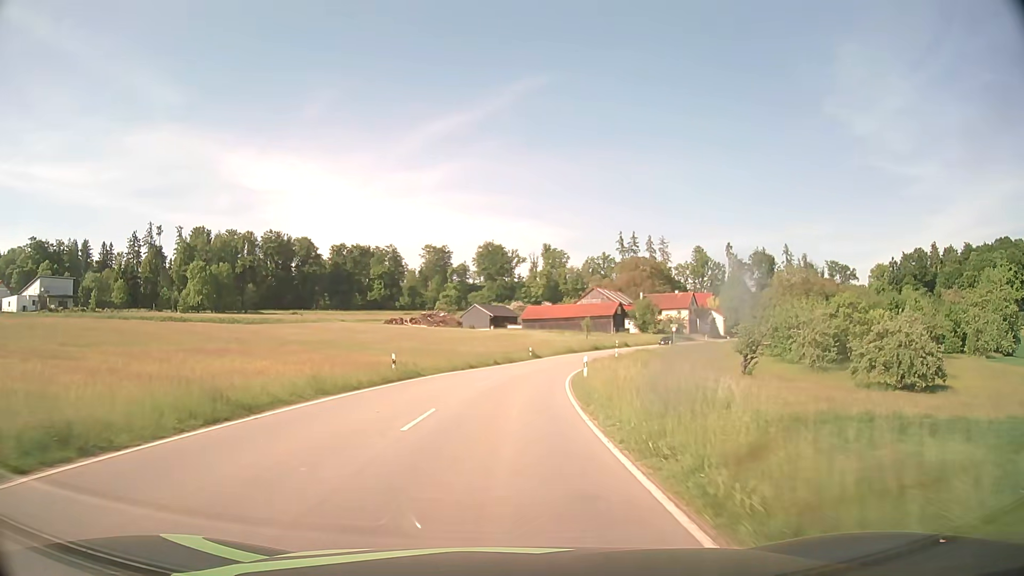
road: tertiary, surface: asphalt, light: Day
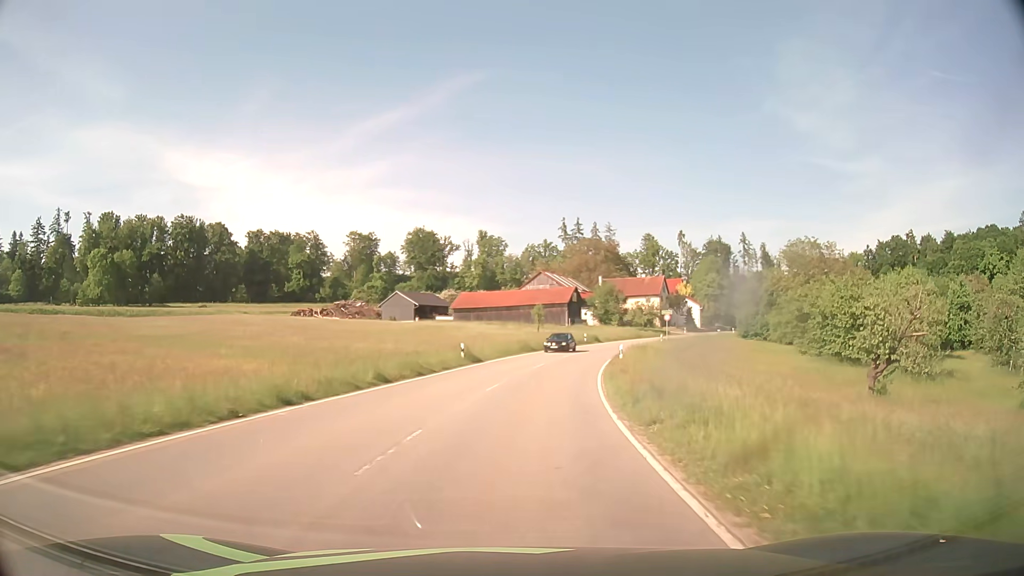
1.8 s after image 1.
(+1.0, +28.2) m; +6°
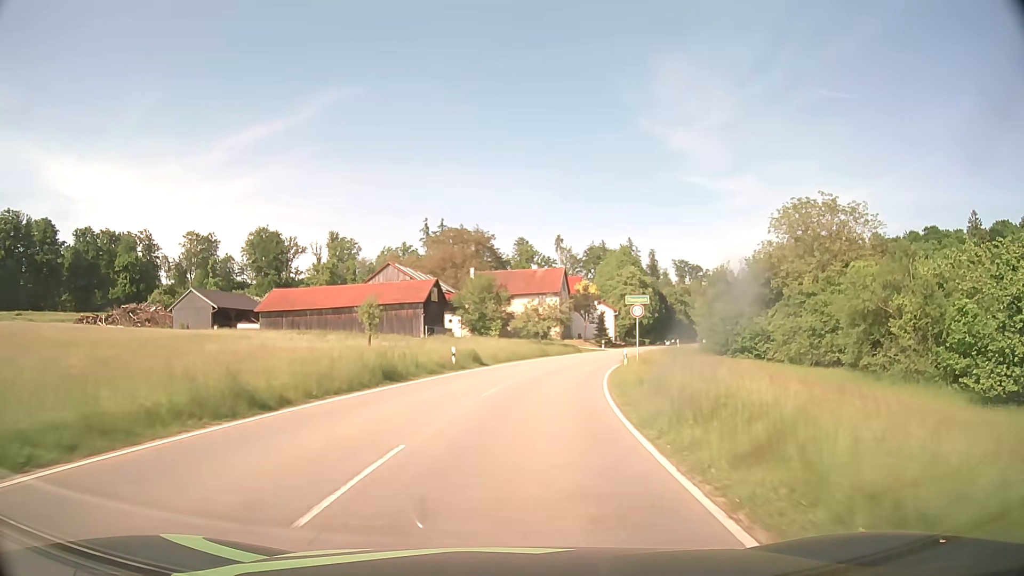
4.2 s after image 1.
(+3.8, +37.3) m; +12°
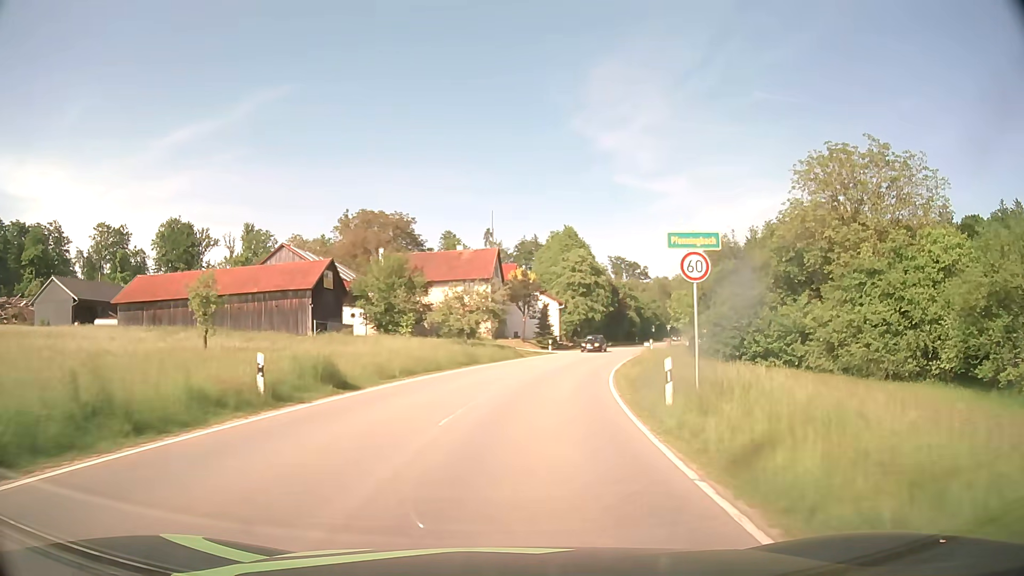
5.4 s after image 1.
(+0.9, +18.0) m; +6°
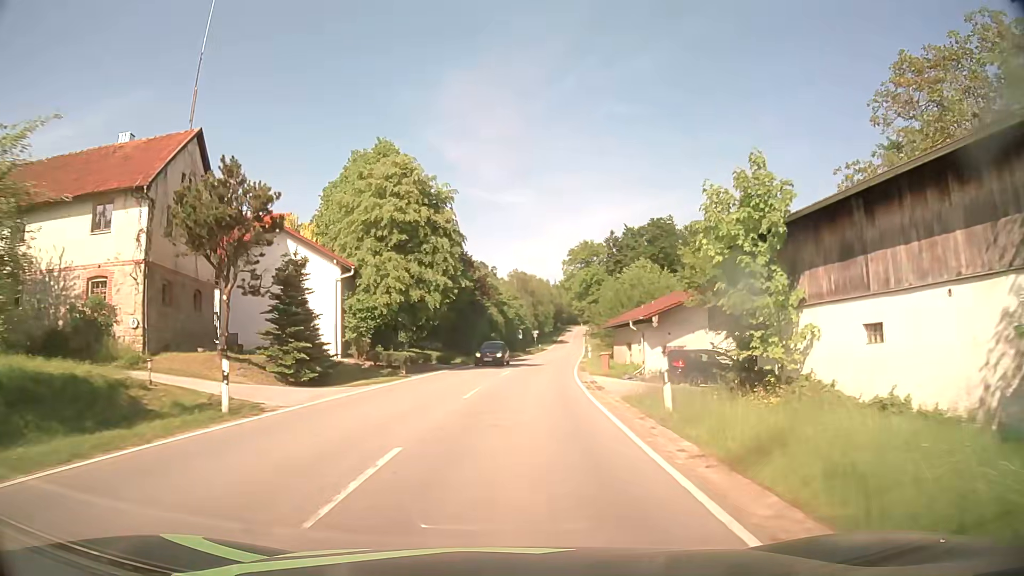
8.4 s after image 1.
(+5.6, +41.1) m; +13°
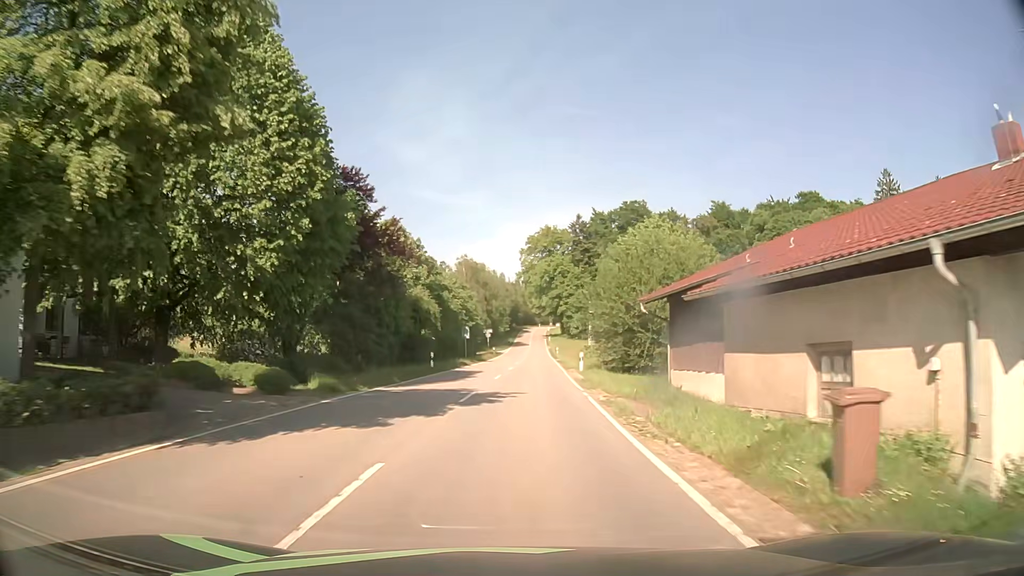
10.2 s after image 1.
(+1.0, +24.9) m; +5°
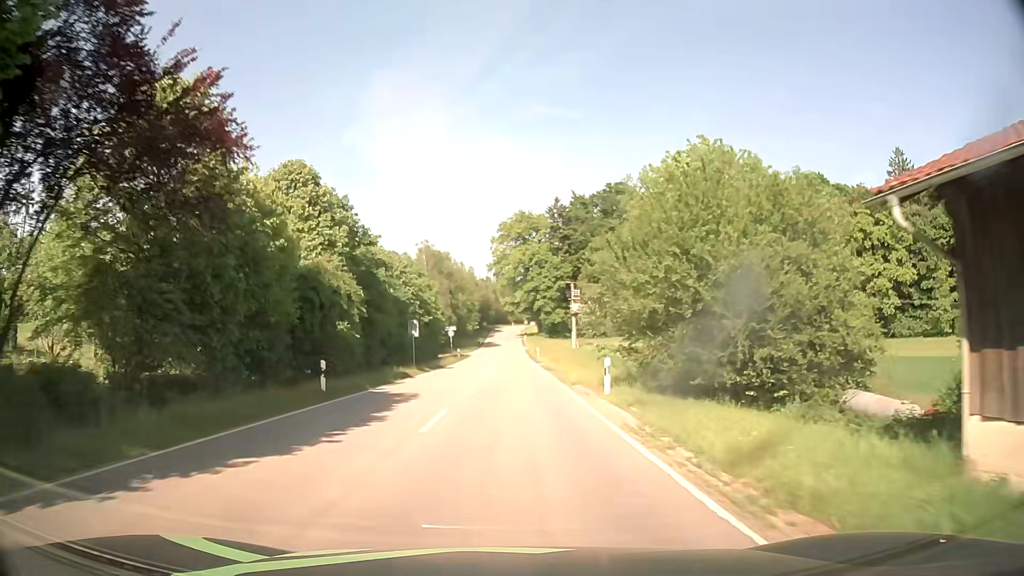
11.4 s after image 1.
(+0.3, +17.3) m; +2°
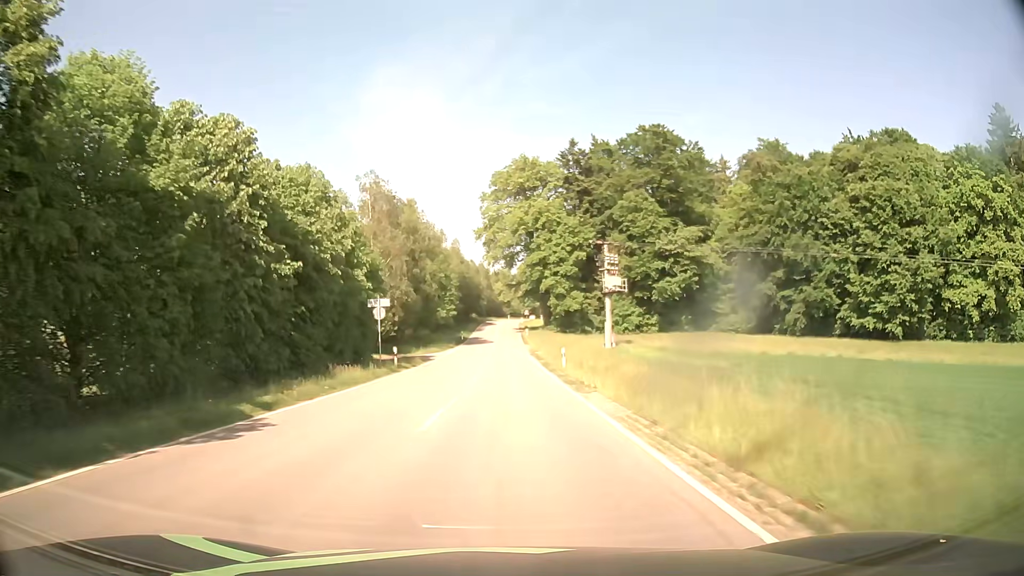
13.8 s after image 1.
(+0.2, +36.7) m; 0°
(0, +10) (0, +20) (0, +30) (0, +40) (0, +50) (0, +60) (0, +70) (0, +80) (0, +90) (0, +100) m
